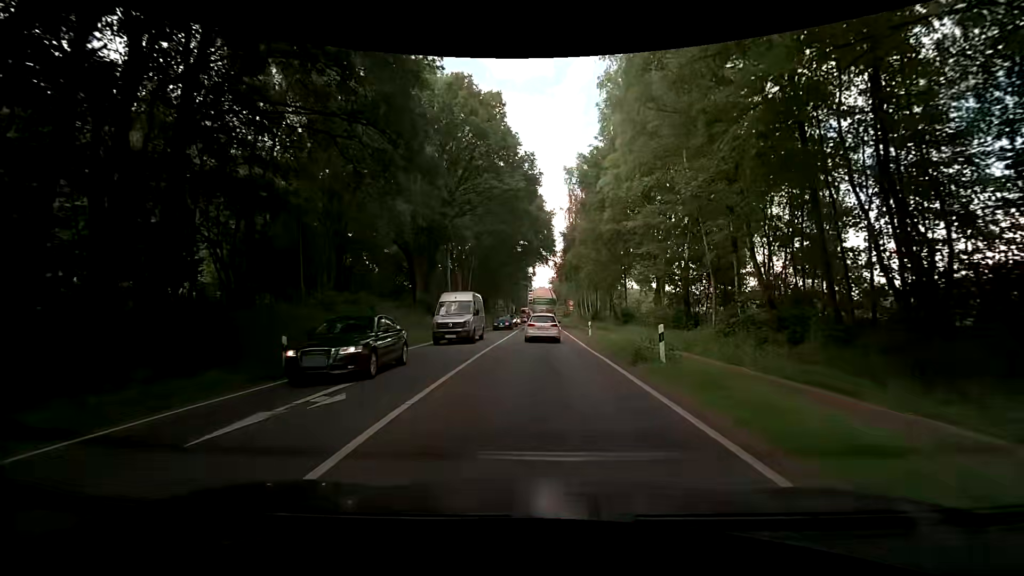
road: primary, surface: asphalt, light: Day
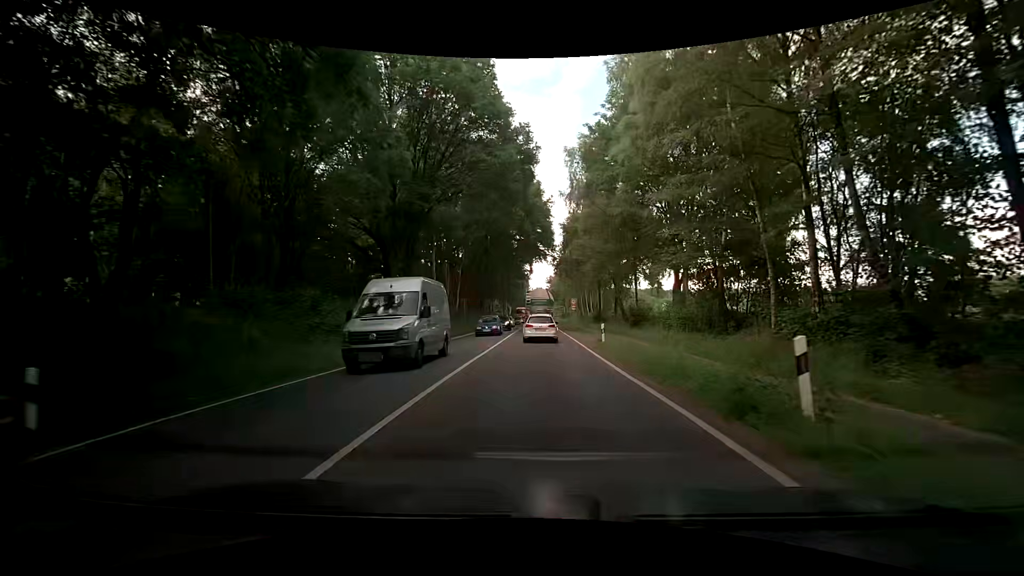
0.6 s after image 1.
(+0.1, +6.9) m; +1°
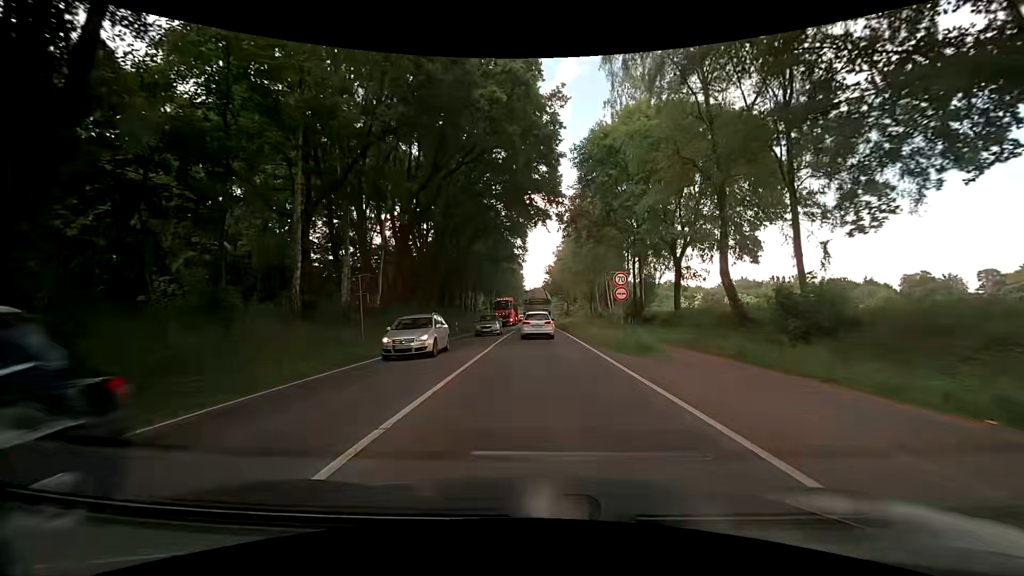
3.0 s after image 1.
(+0.2, +29.0) m; +1°
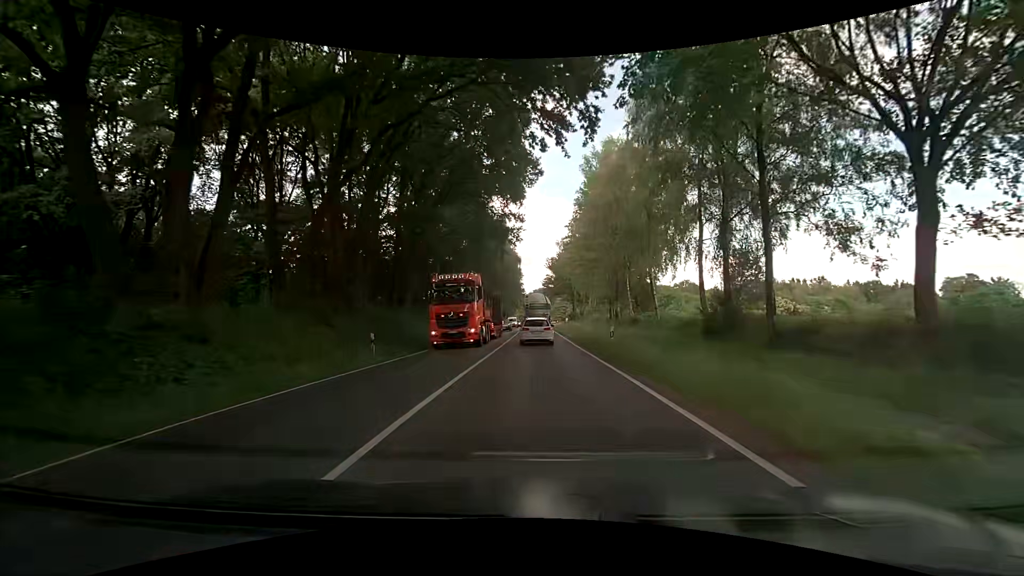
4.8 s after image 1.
(-0.2, +22.5) m; -1°
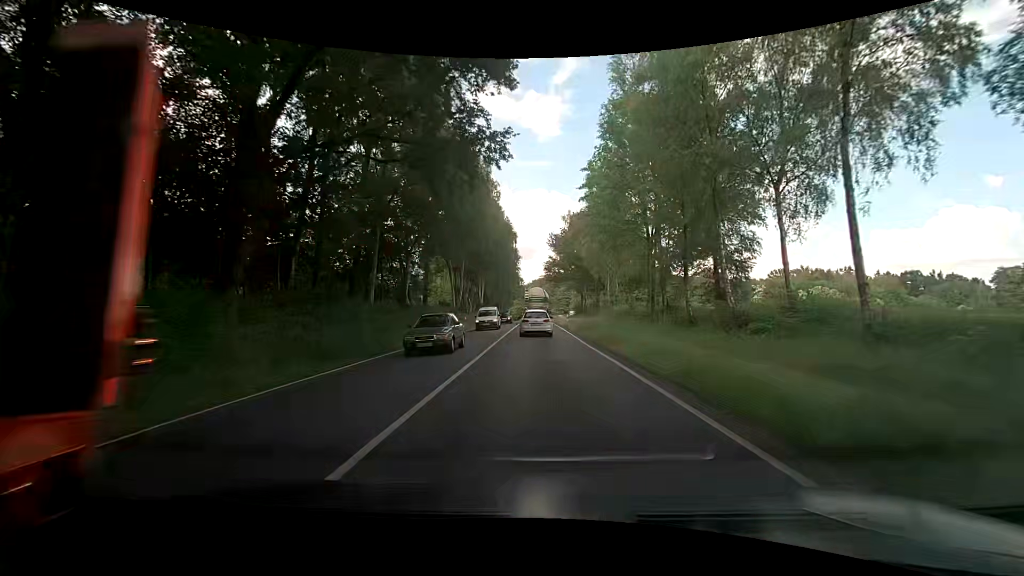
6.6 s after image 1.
(+0.5, +22.5) m; 0°
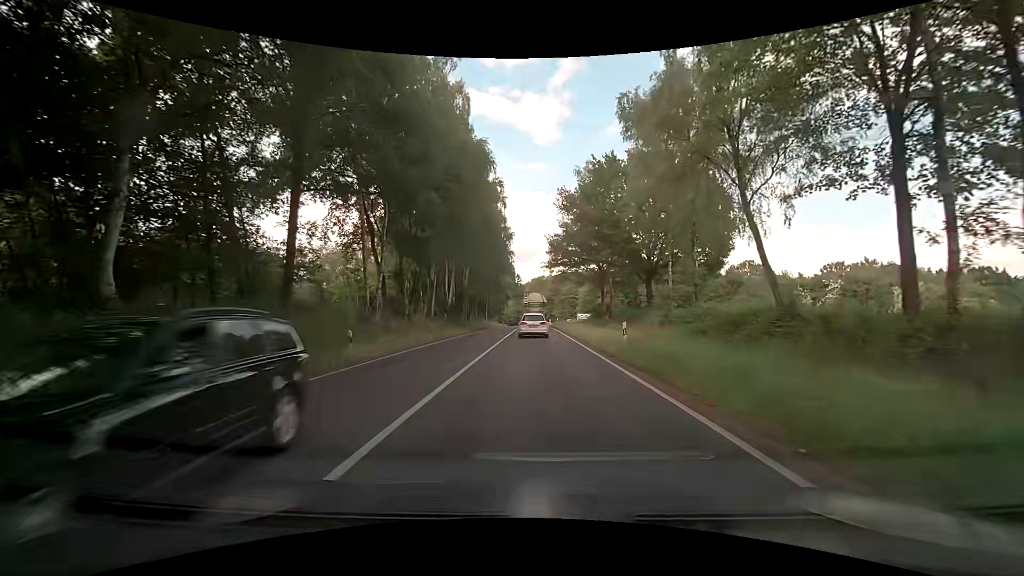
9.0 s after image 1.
(+0.4, +30.4) m; 0°
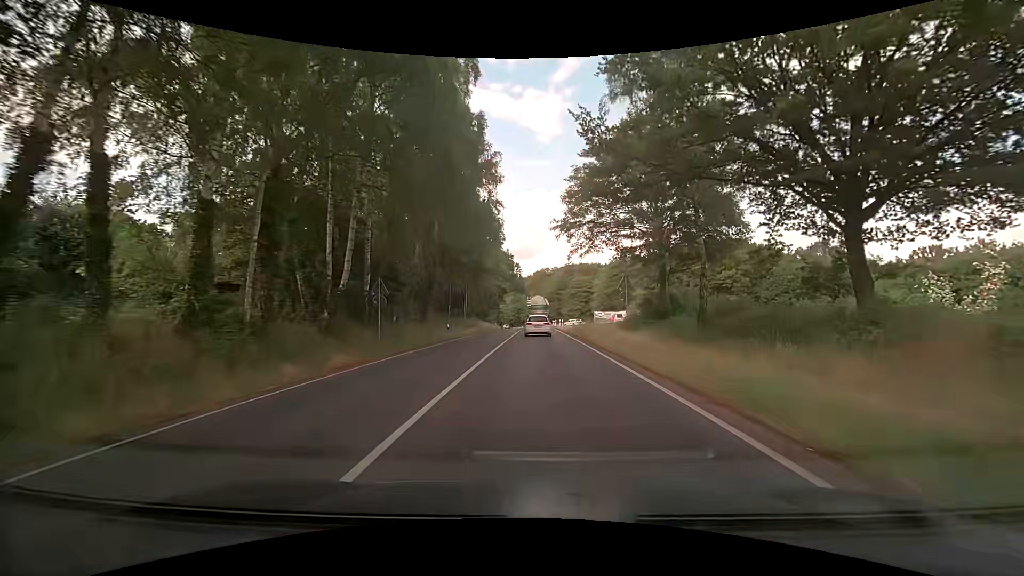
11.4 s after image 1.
(+0.1, +30.3) m; 0°
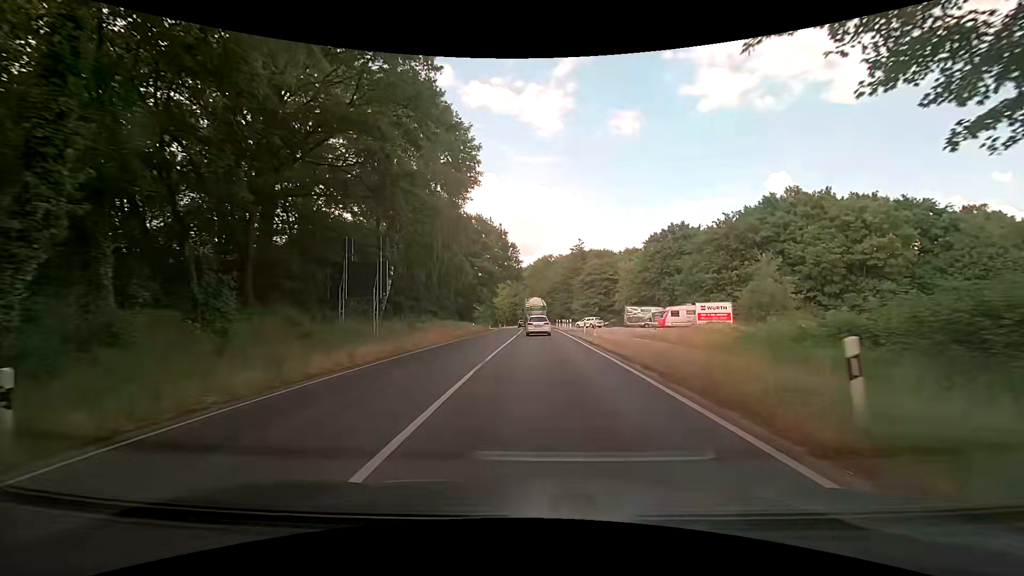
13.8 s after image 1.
(+0.2, +32.1) m; +1°
(0, +10) (0, +20) (0, +30) (0, +40) (0, +50) (0, +60) (-1, +70) (-1, +80) (-2, +90) (-3, +100) m
